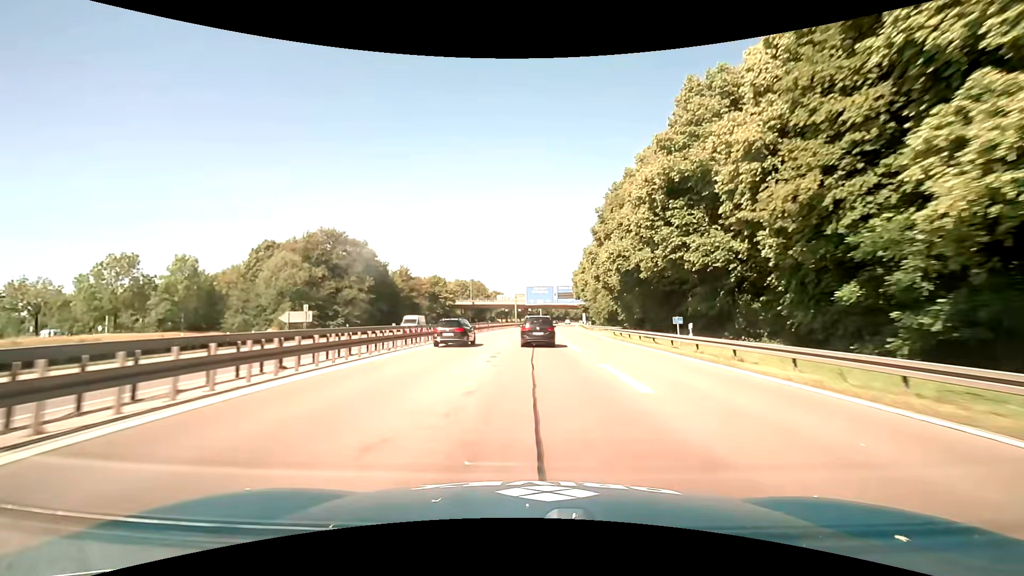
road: motorway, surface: asphalt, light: Day
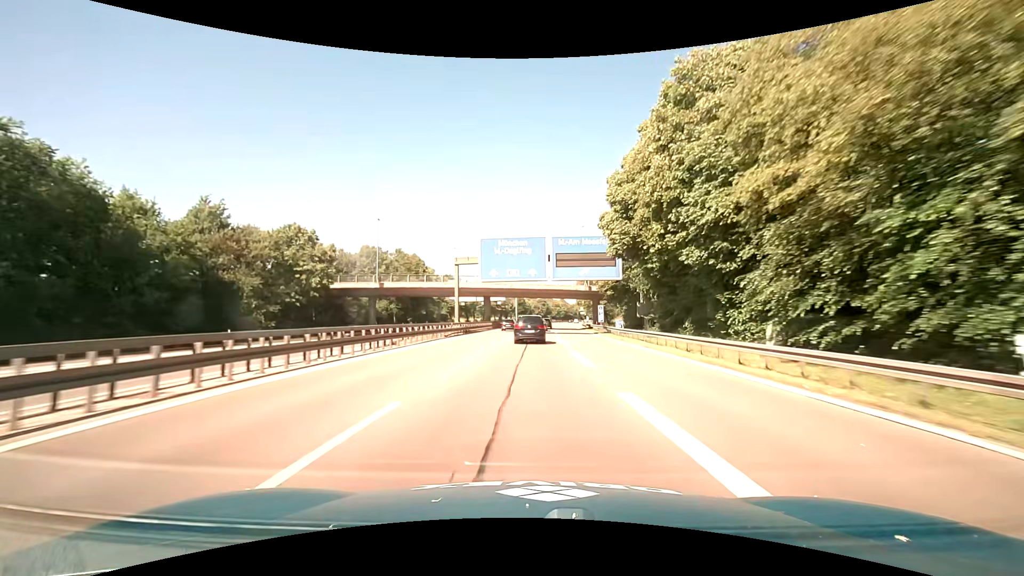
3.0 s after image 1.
(+2.1, +66.8) m; +3°
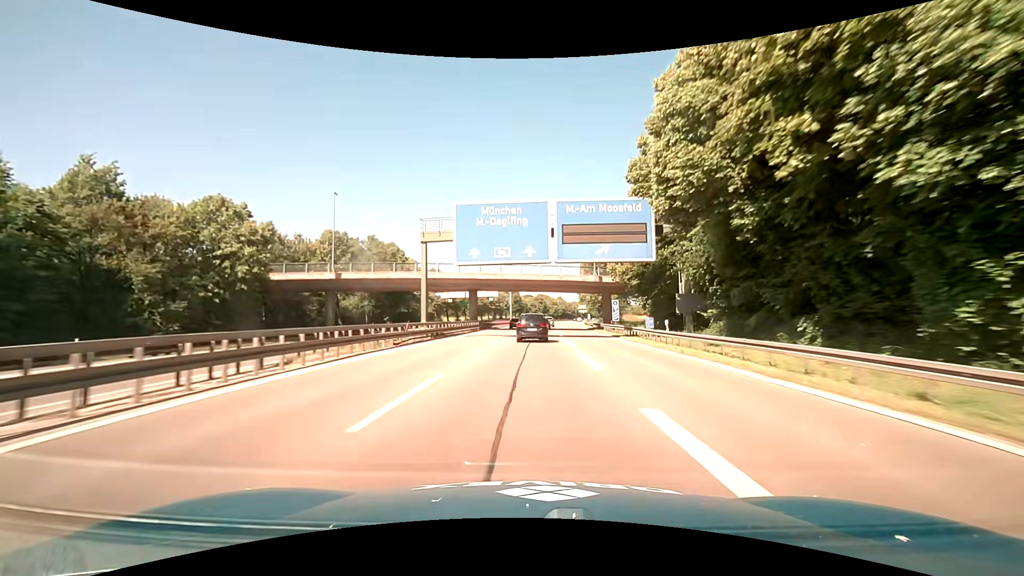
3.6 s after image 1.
(0.0, +14.0) m; +1°
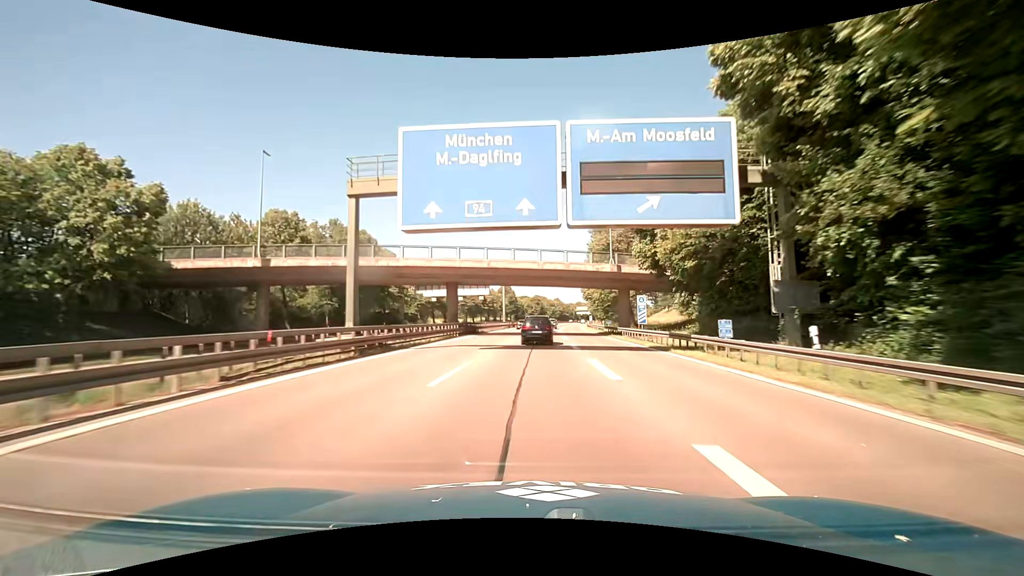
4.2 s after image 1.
(0.0, +14.0) m; 0°
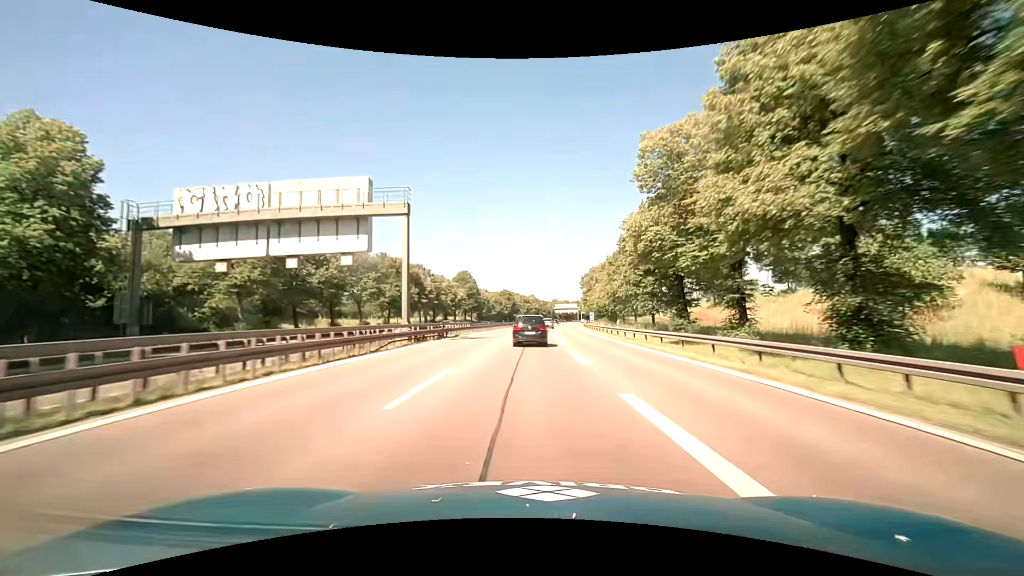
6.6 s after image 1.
(+1.6, +56.5) m; +3°
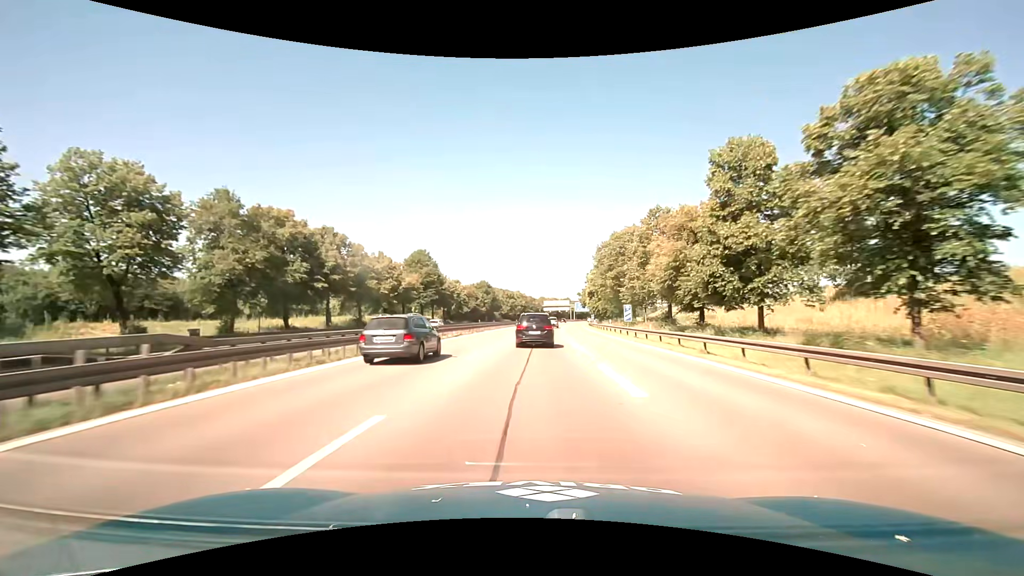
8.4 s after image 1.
(+0.4, +42.7) m; +1°
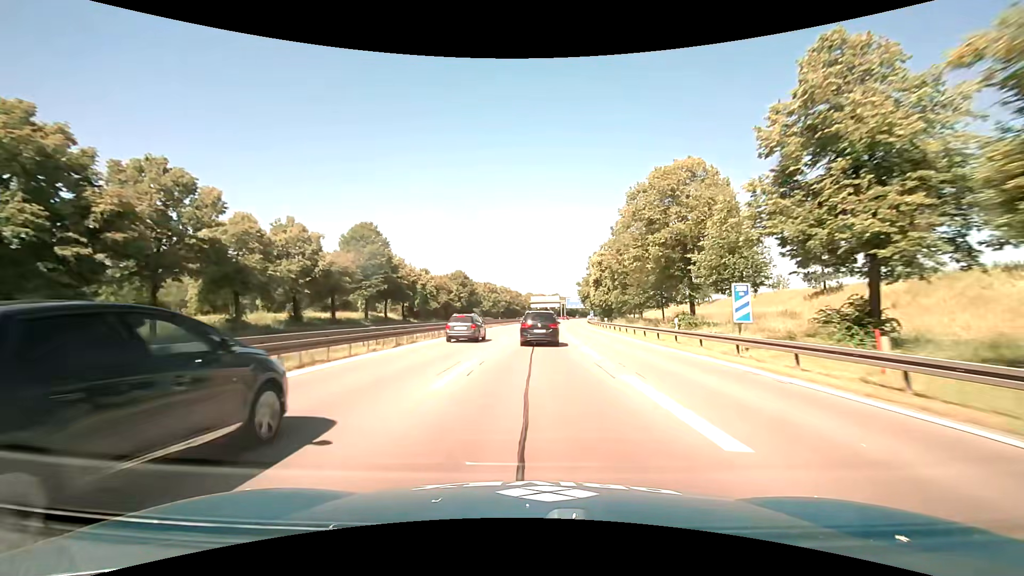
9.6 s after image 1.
(+0.5, +27.4) m; +2°
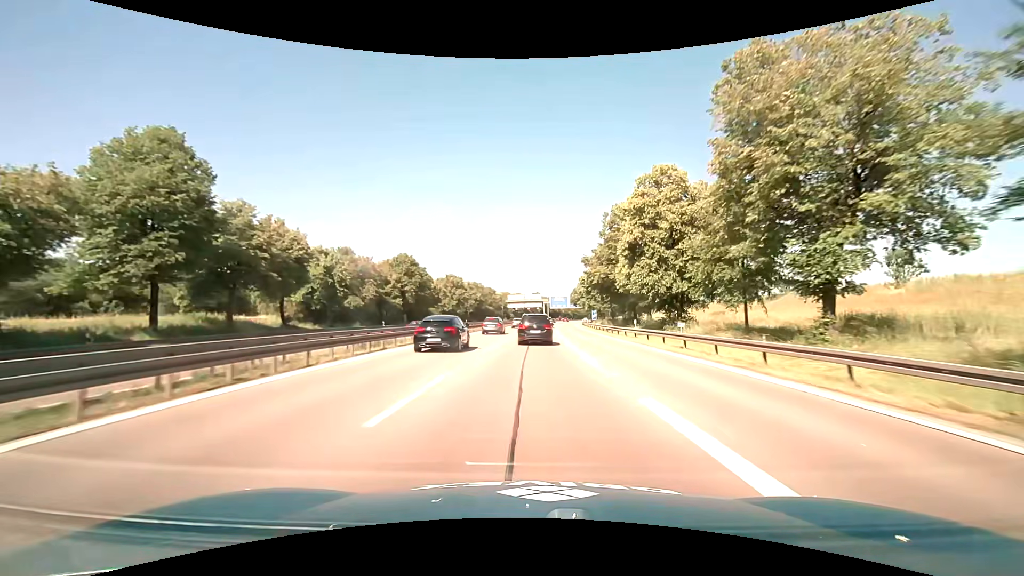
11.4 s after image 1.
(+1.0, +38.8) m; +3°
(0, +10) (0, +20) (0, +30) (+1, +40) (+1, +50) (+2, +60) (+2, +70) (+3, +80) (+3, +90) (+4, +100) m
